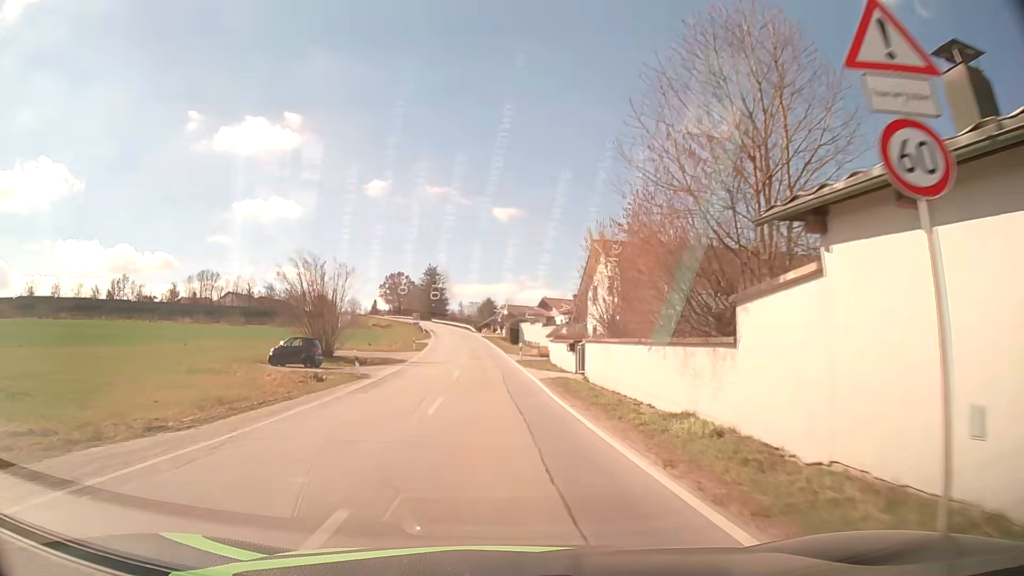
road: tertiary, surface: asphalt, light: Day
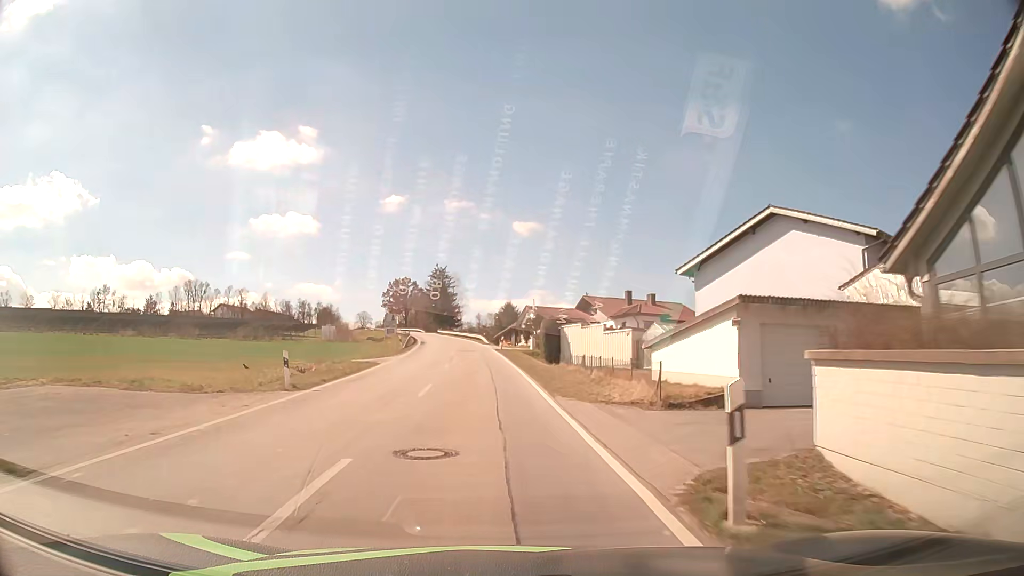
(-0.4, +34.4) m; -1°
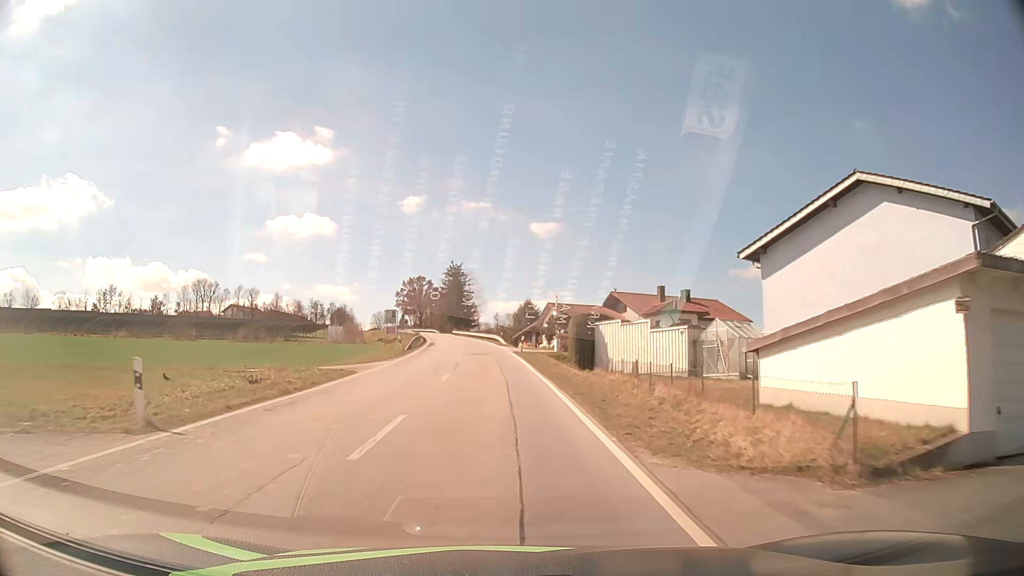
(-0.1, +8.6) m; -2°
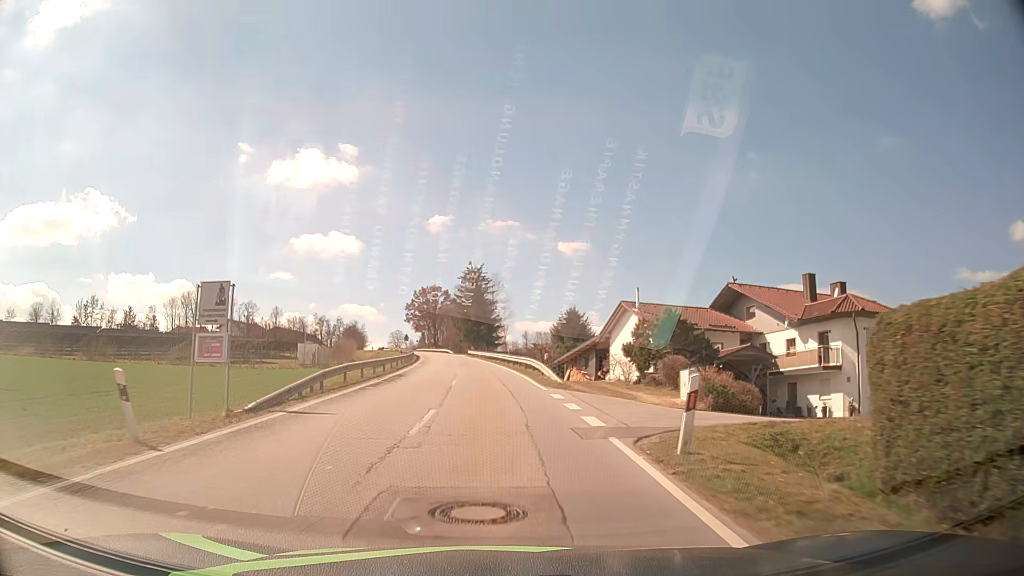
(-0.8, +33.7) m; -2°
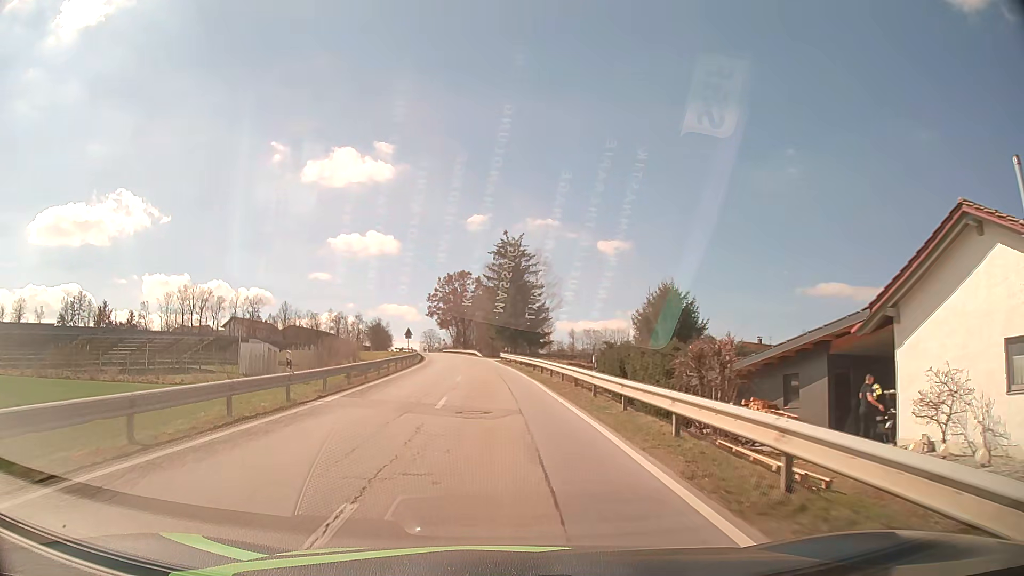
(-1.1, +32.9) m; -4°
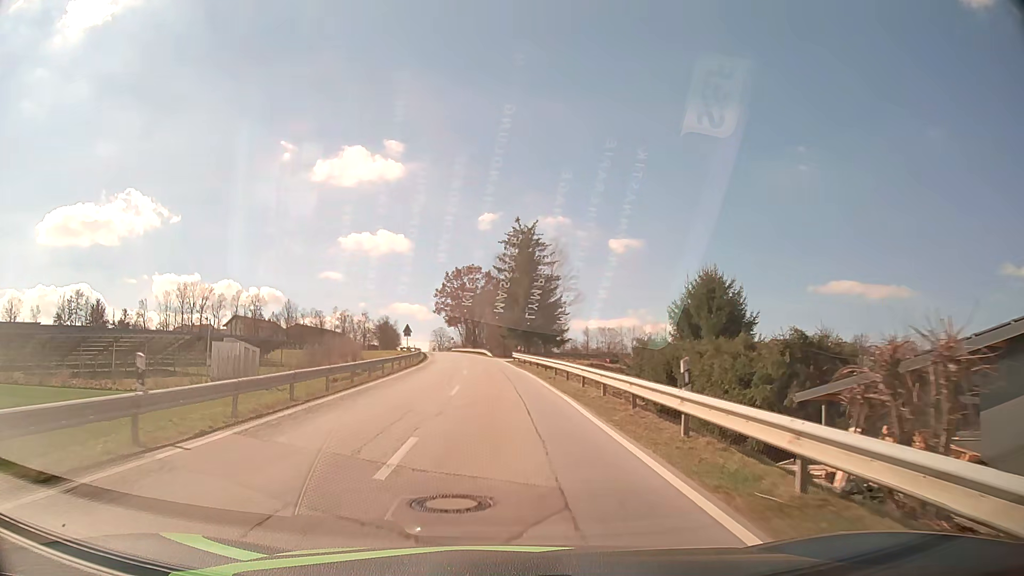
(-0.1, +8.2) m; -1°
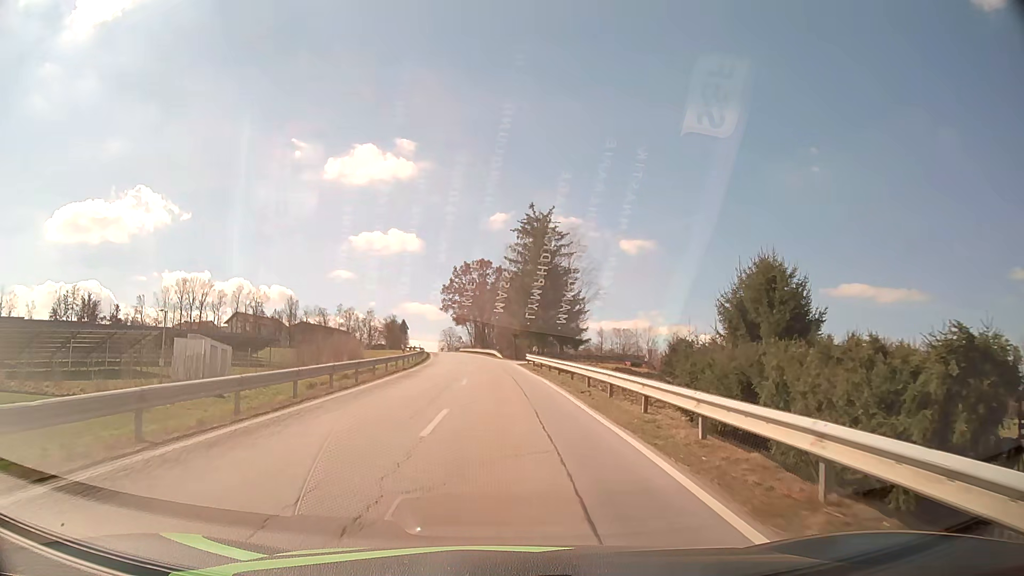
(-0.1, +8.2) m; -1°
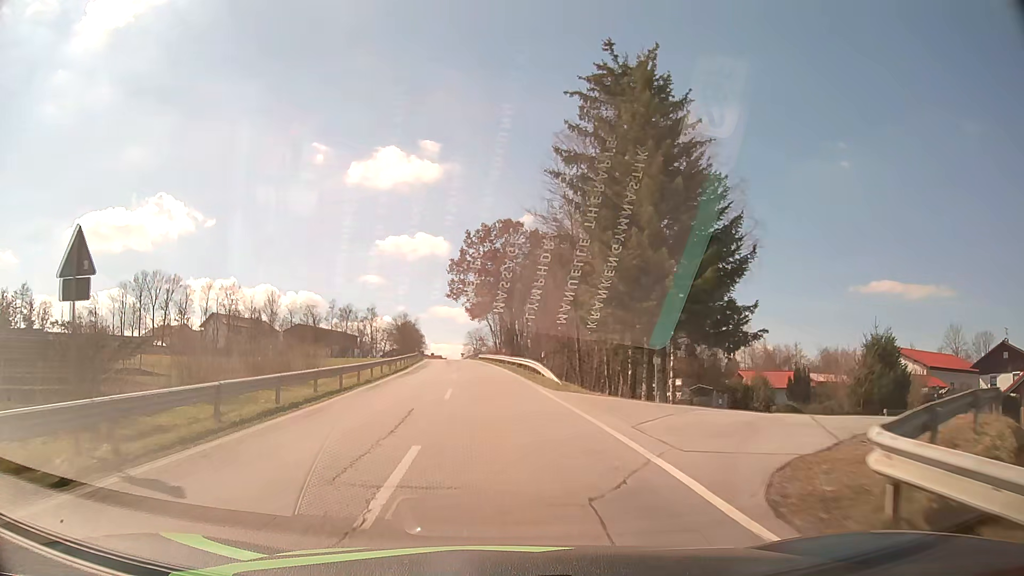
(-1.2, +41.4) m; -3°
